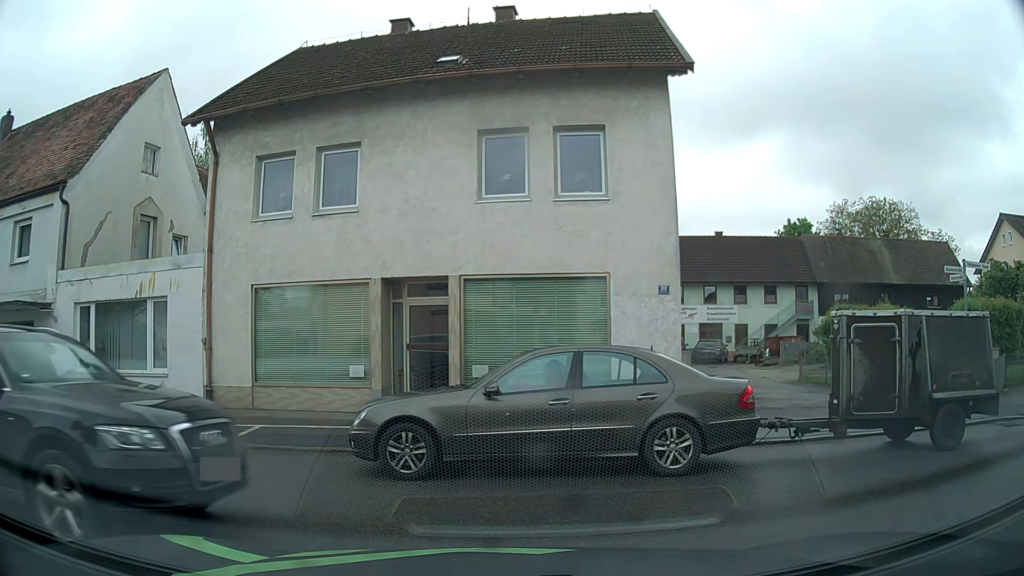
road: unclassified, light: Day
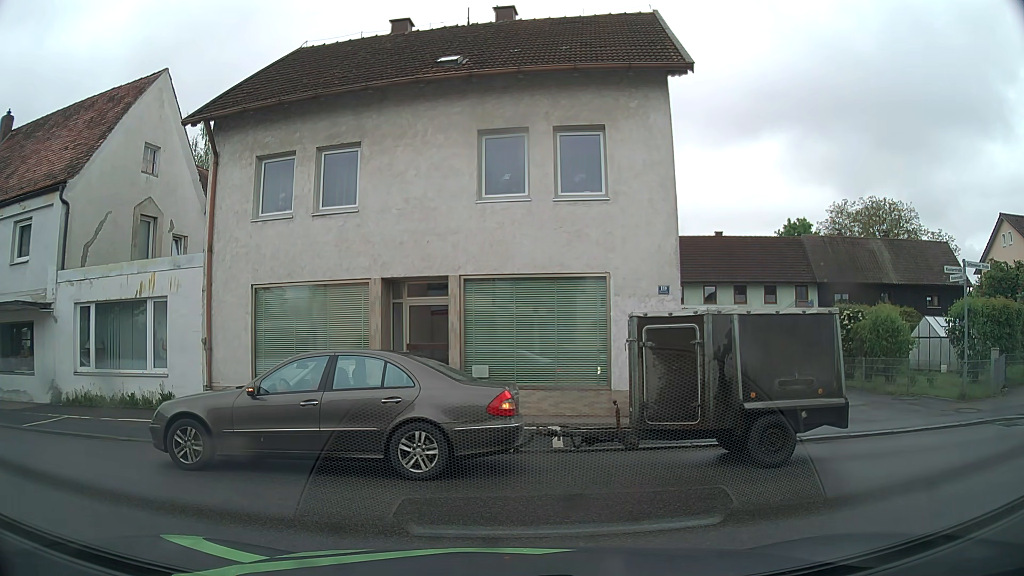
(0.0, 0.0) m; 0°
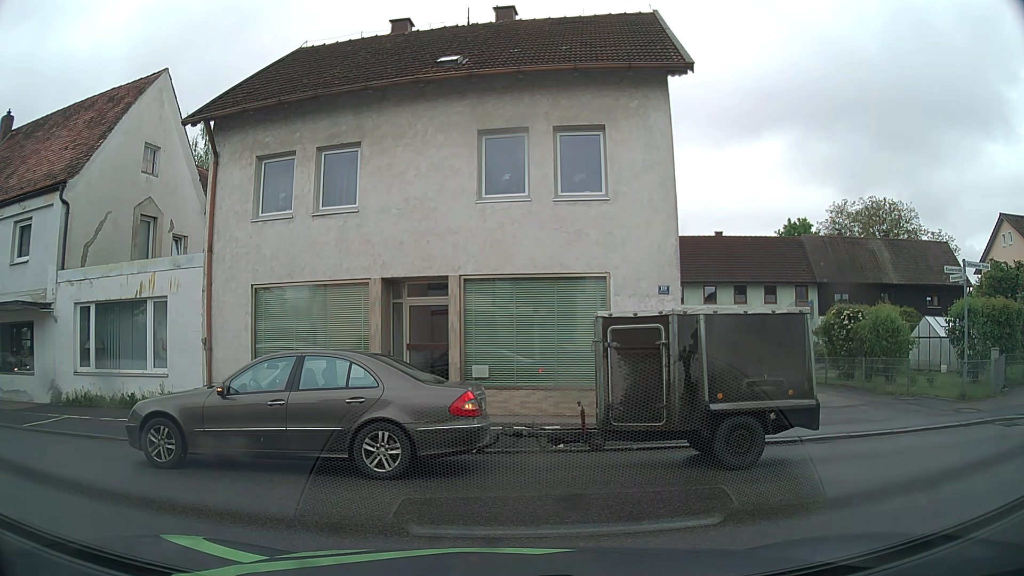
(0.0, 0.0) m; 0°
